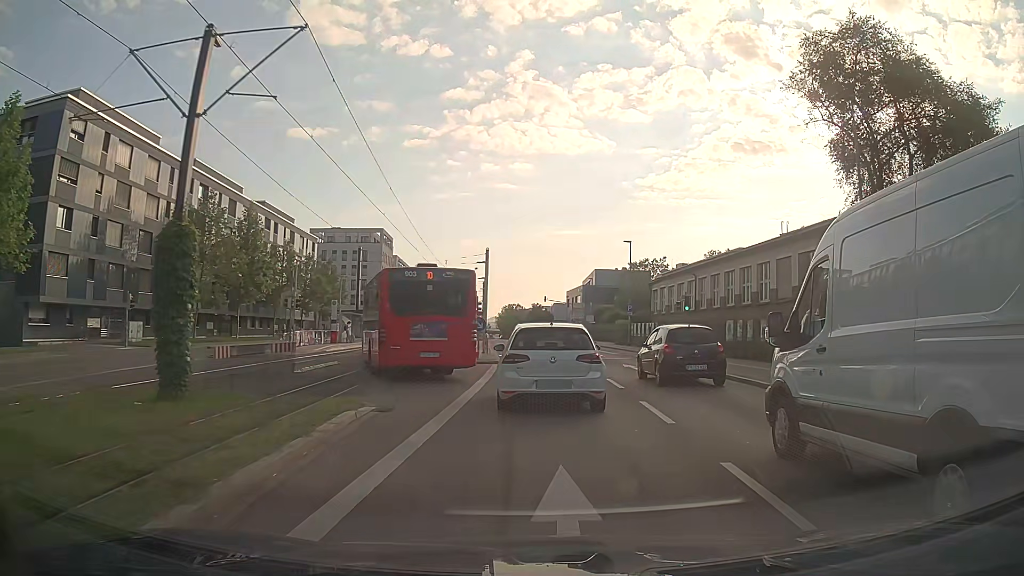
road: secondary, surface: asphalt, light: Day
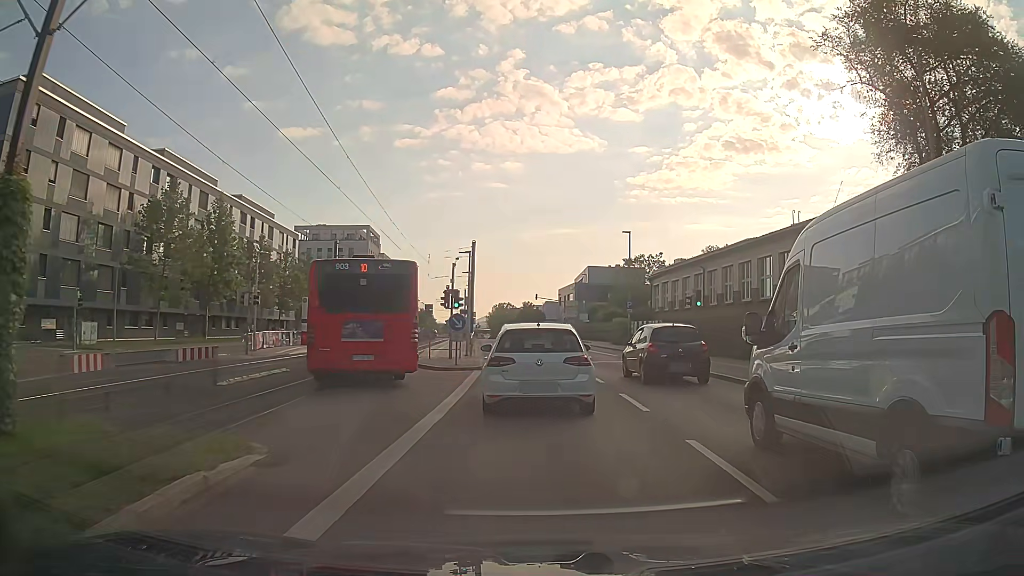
(0.0, +4.7) m; 0°
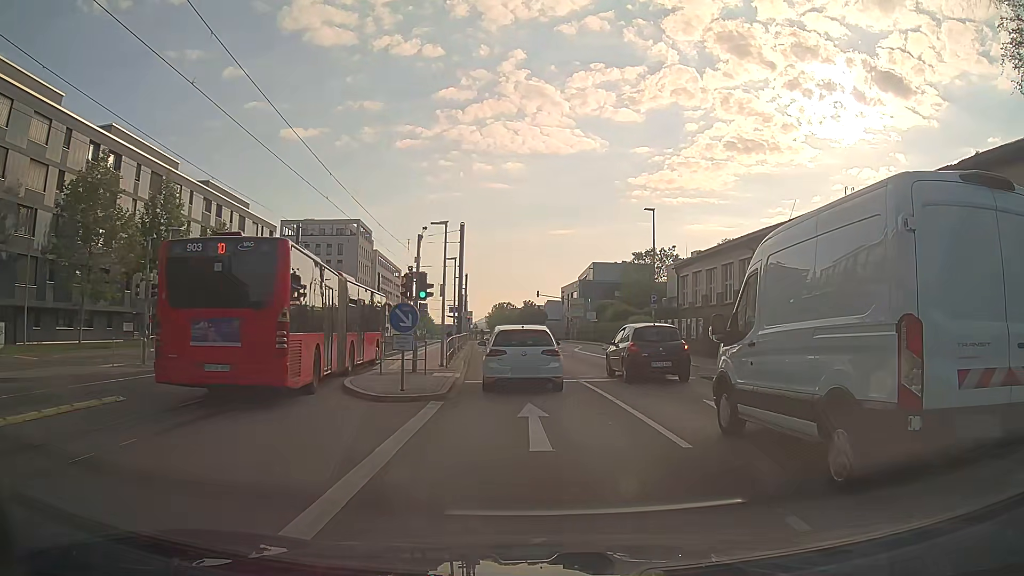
(+0.1, +9.6) m; 0°
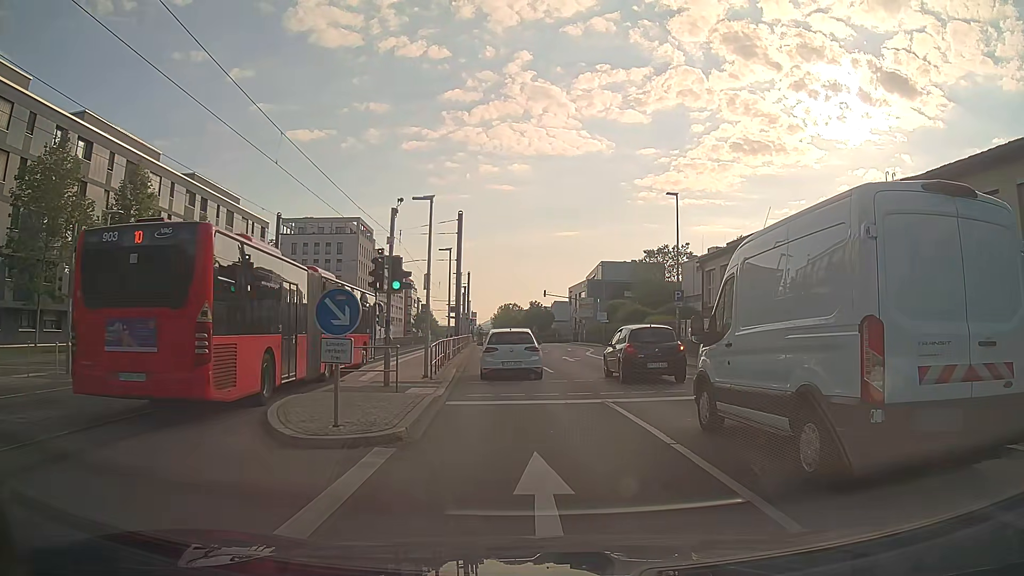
(0.0, +5.0) m; 0°
